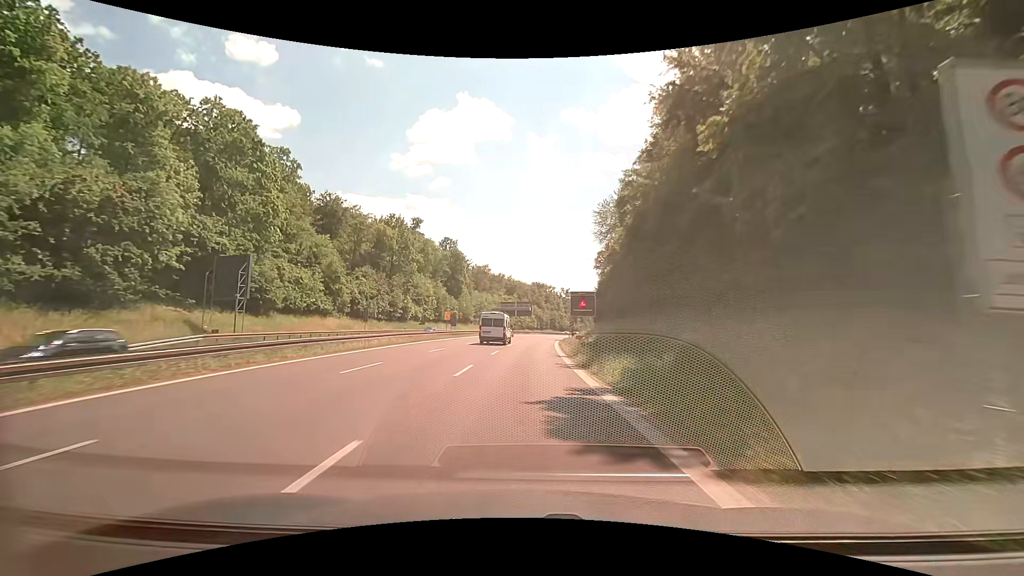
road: trunk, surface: asphalt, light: Day
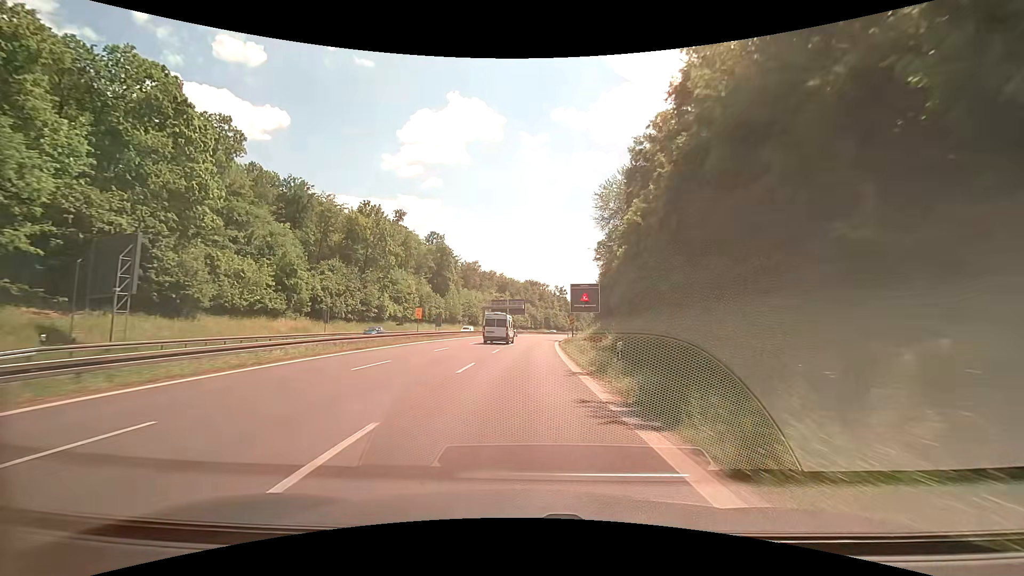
(0.0, +10.9) m; +1°
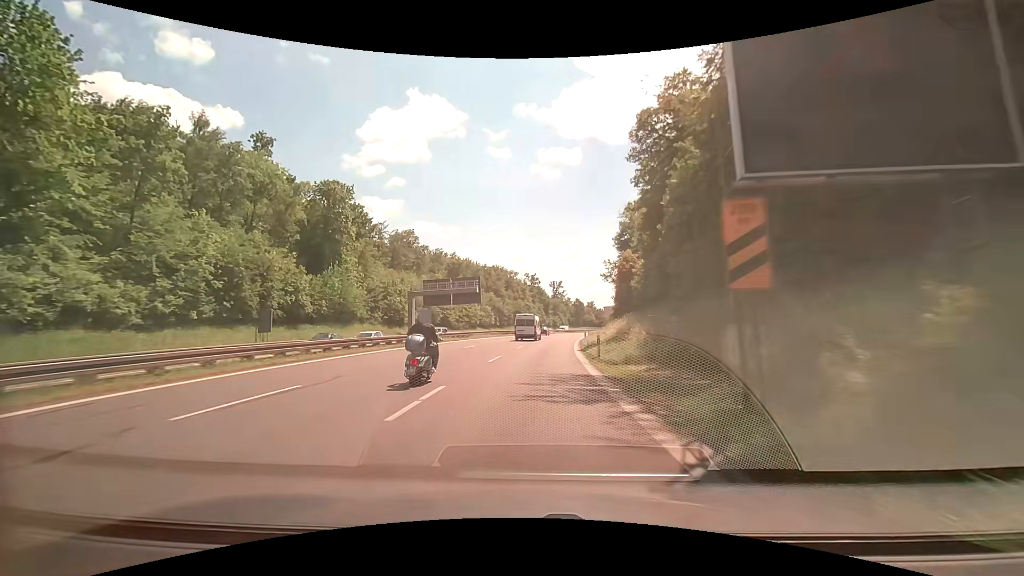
(+1.6, +55.5) m; +3°
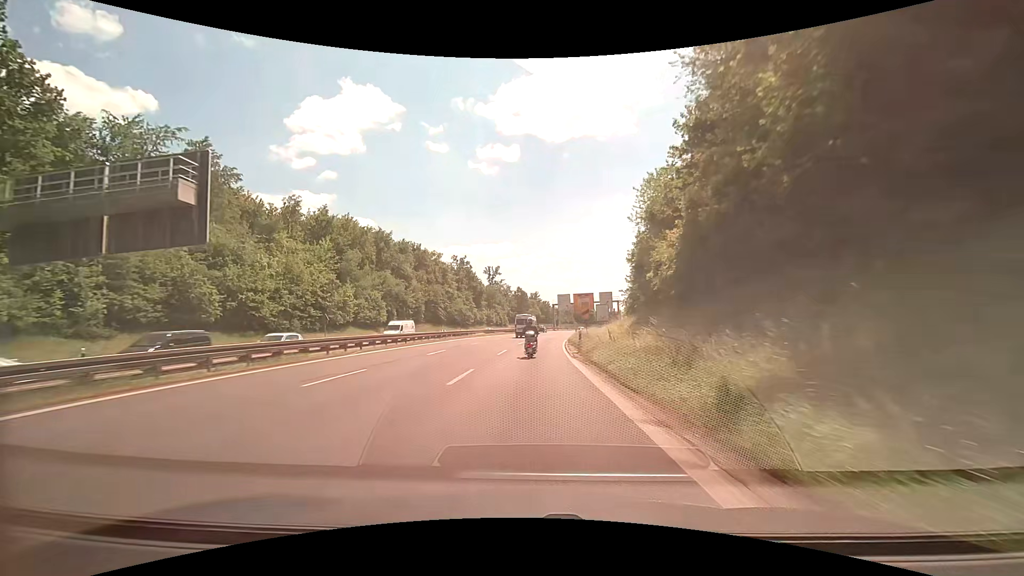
(+3.9, +54.9) m; +8°
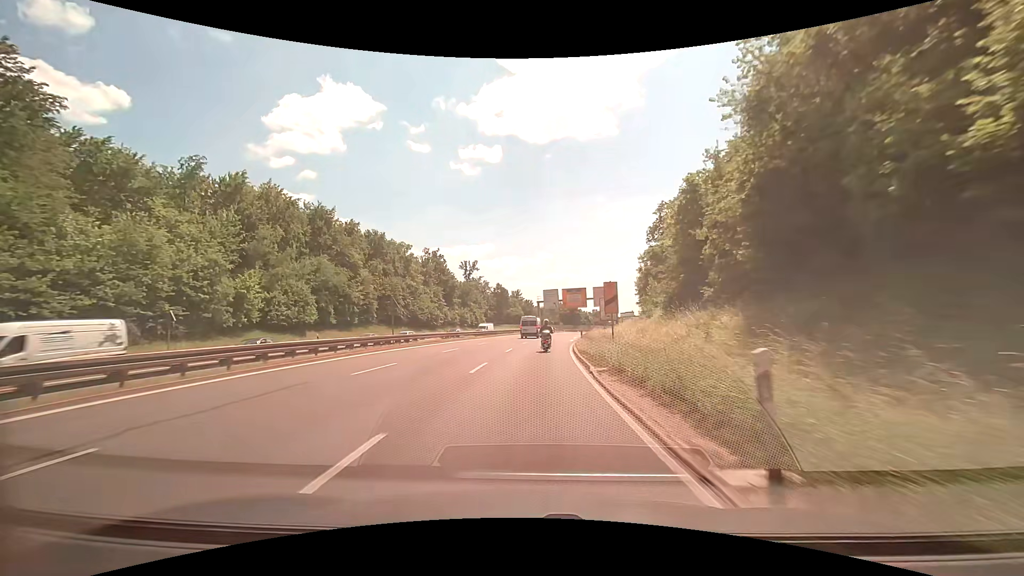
(+0.2, +21.0) m; +2°
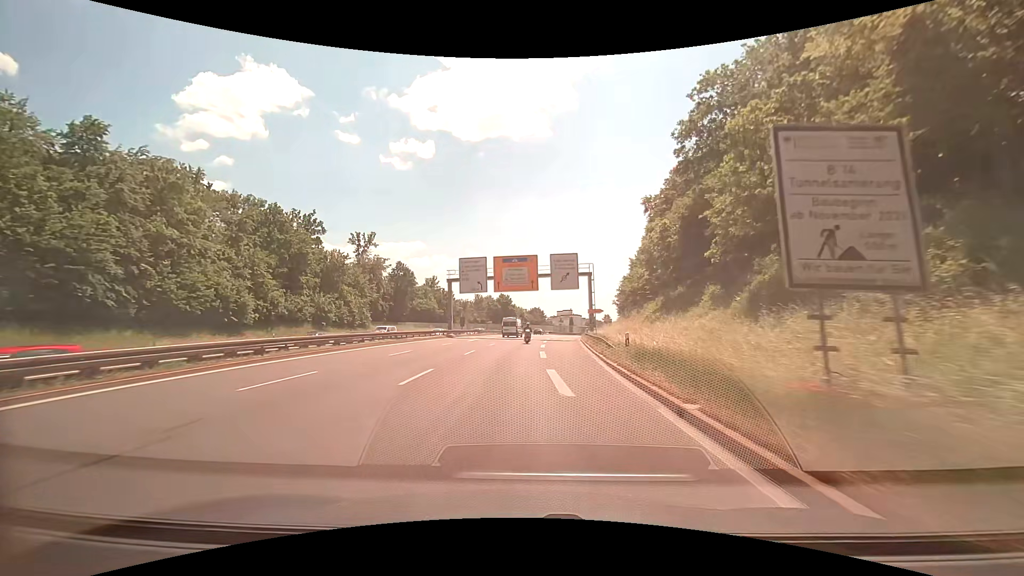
(+3.1, +49.9) m; +8°
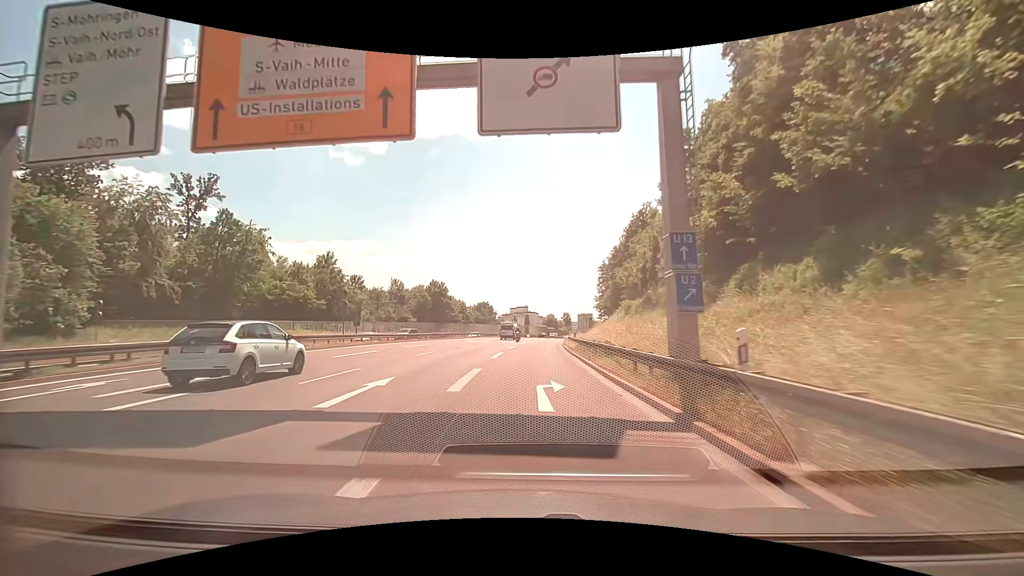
(+2.9, +47.0) m; +5°
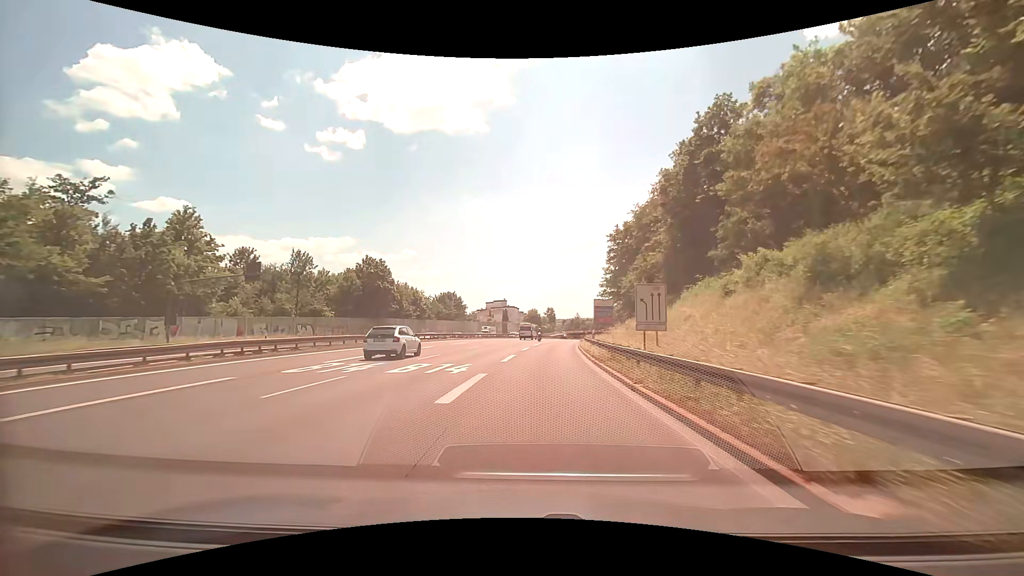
(+0.7, +37.4) m; +3°
(0, +10) (+1, +20) (+1, +30) (+2, +40) (+3, +50) (+4, +60) (+6, +70) (+7, +80) (+10, +89) (+12, +99) m
